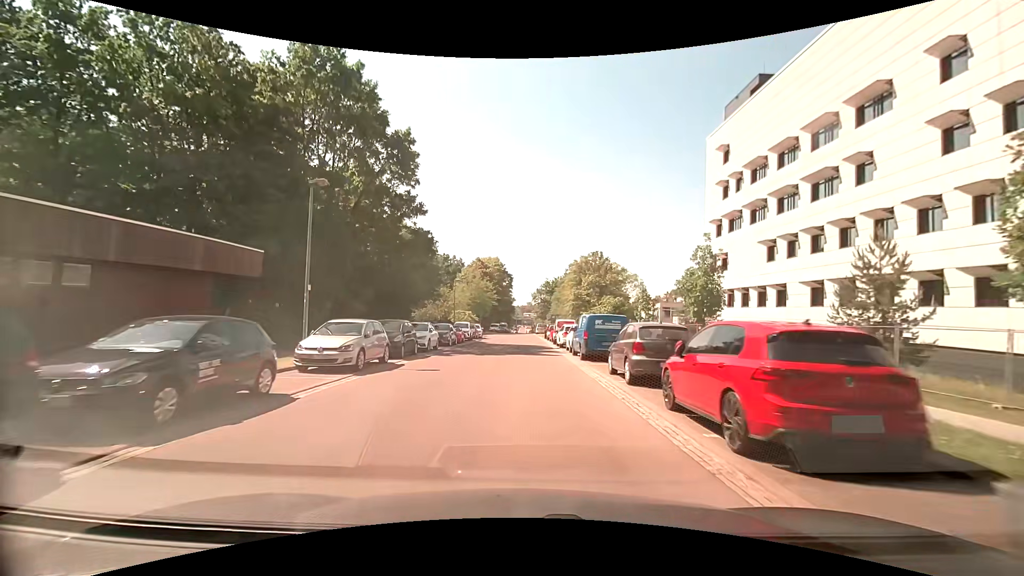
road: unclassified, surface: asphalt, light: Day
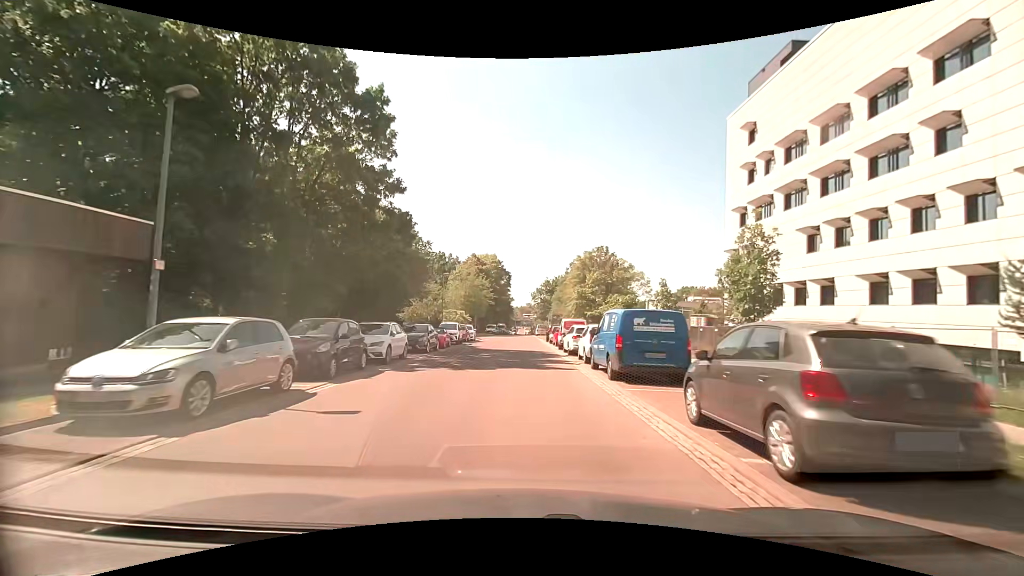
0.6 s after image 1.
(0.0, +6.9) m; 0°
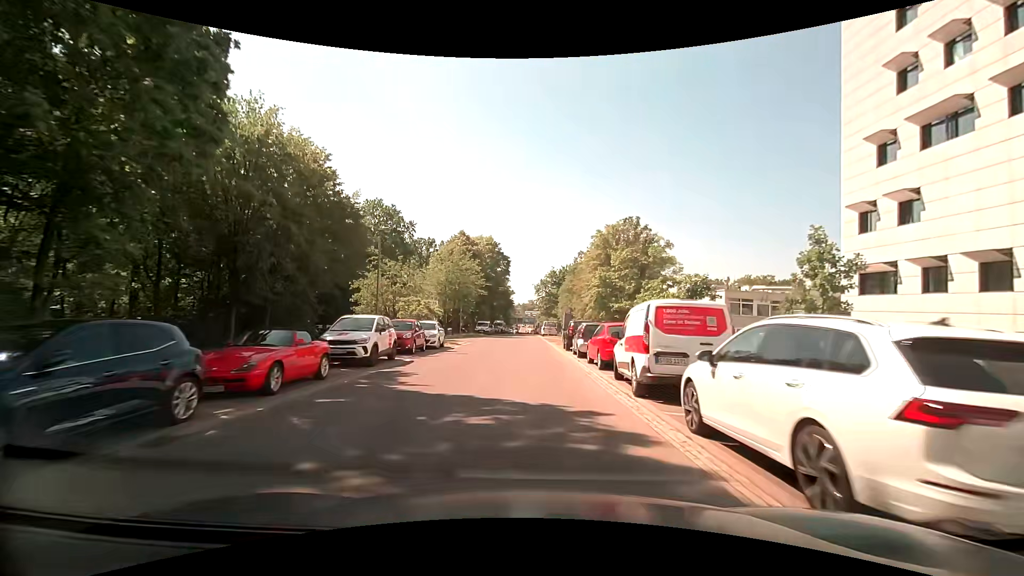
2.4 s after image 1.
(-0.1, +20.4) m; -1°
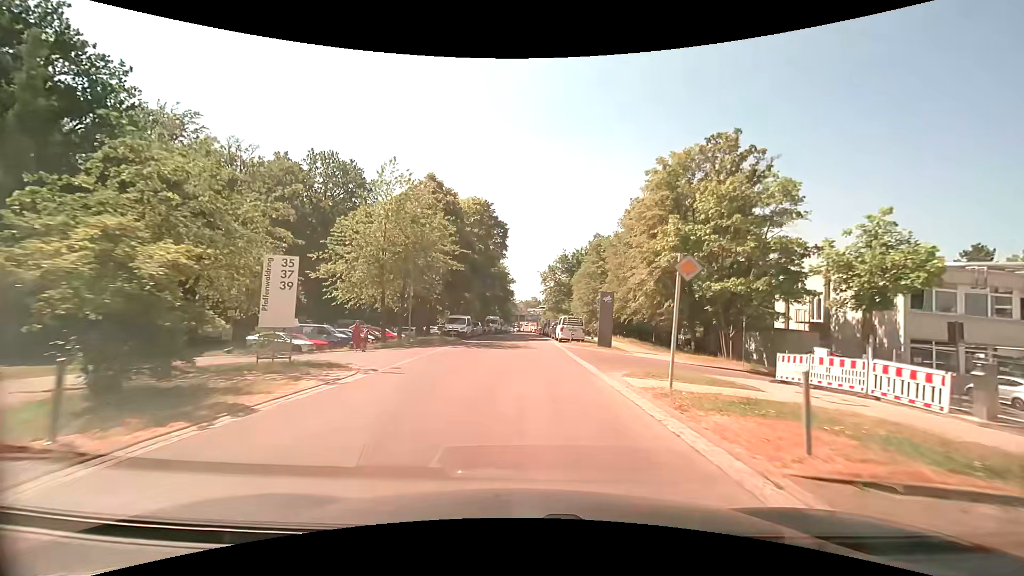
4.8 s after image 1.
(-0.1, +26.8) m; 0°
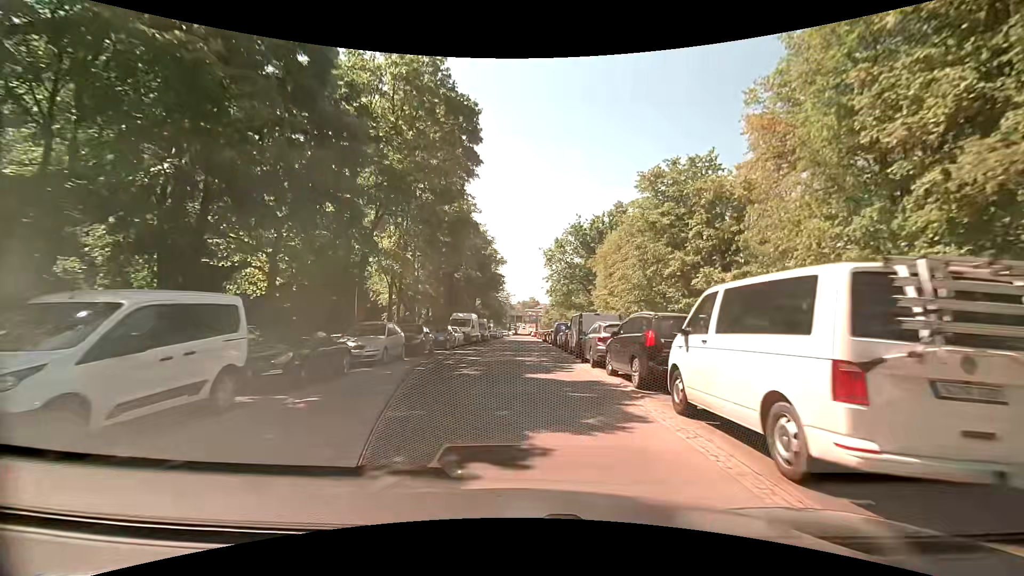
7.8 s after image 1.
(+0.1, +32.4) m; 0°
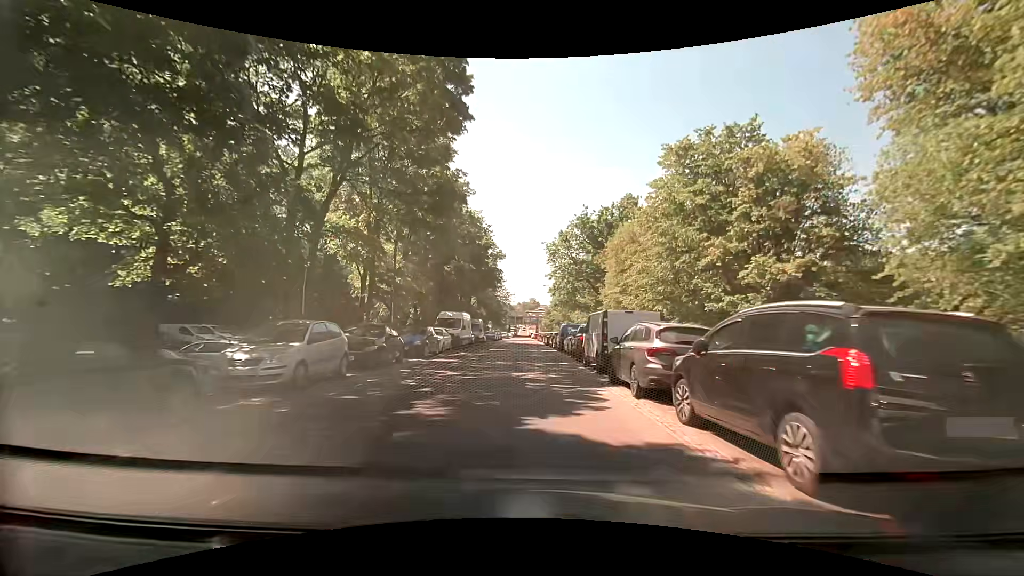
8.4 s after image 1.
(0.0, +6.2) m; 0°
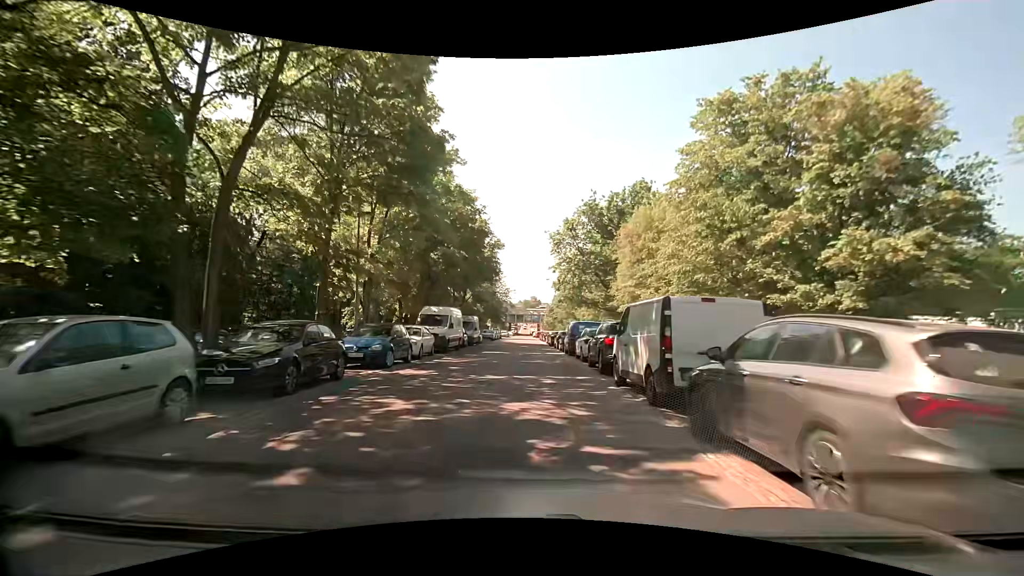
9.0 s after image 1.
(0.0, +6.2) m; 0°
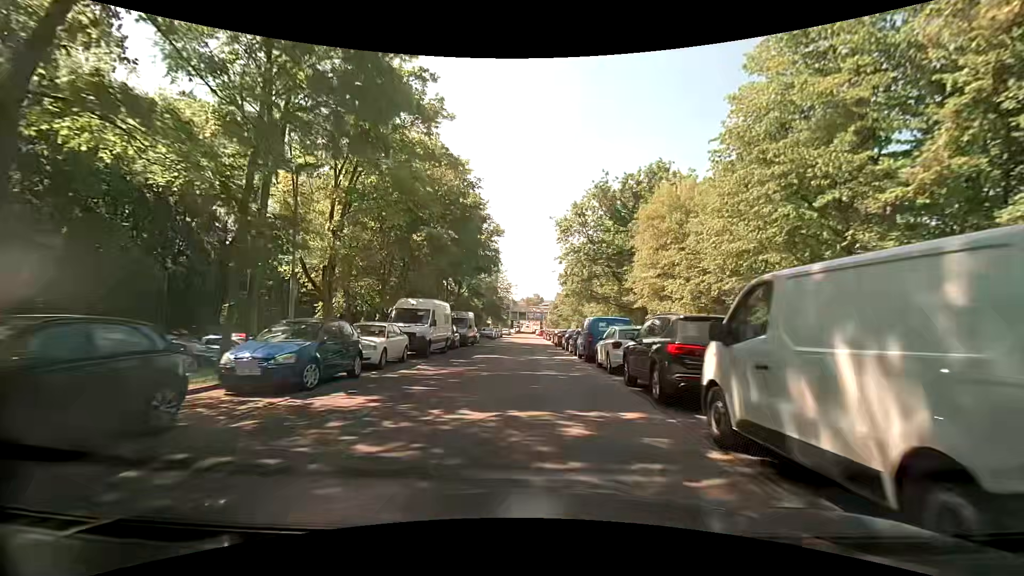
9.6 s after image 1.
(0.0, +6.1) m; 0°
(0, +10) (0, +20) (0, +30) (0, +40) (0, +50) (0, +60) (0, +70) (0, +80) (+1, +90) (+1, +100) m
